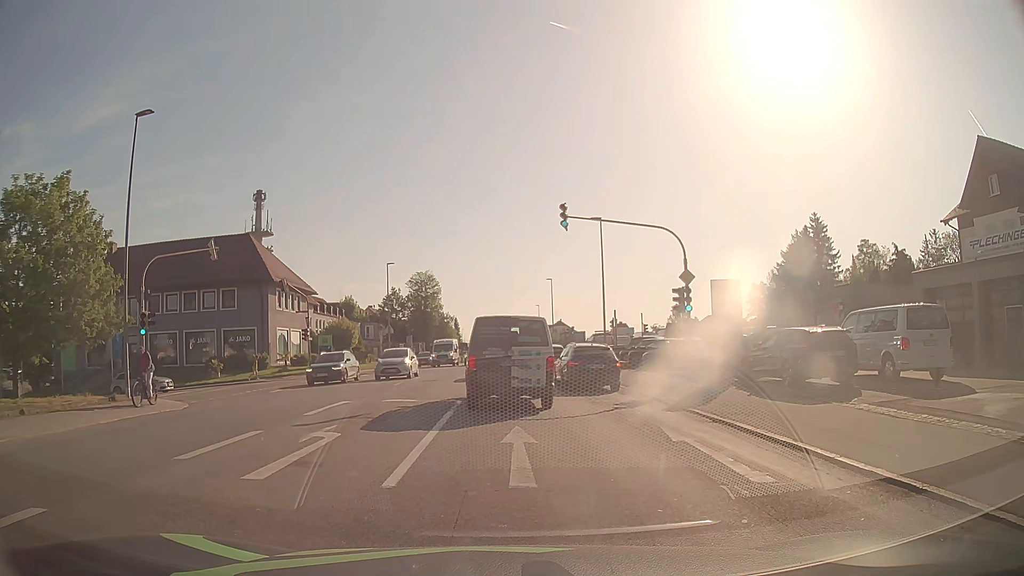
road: tertiary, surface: asphalt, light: Day
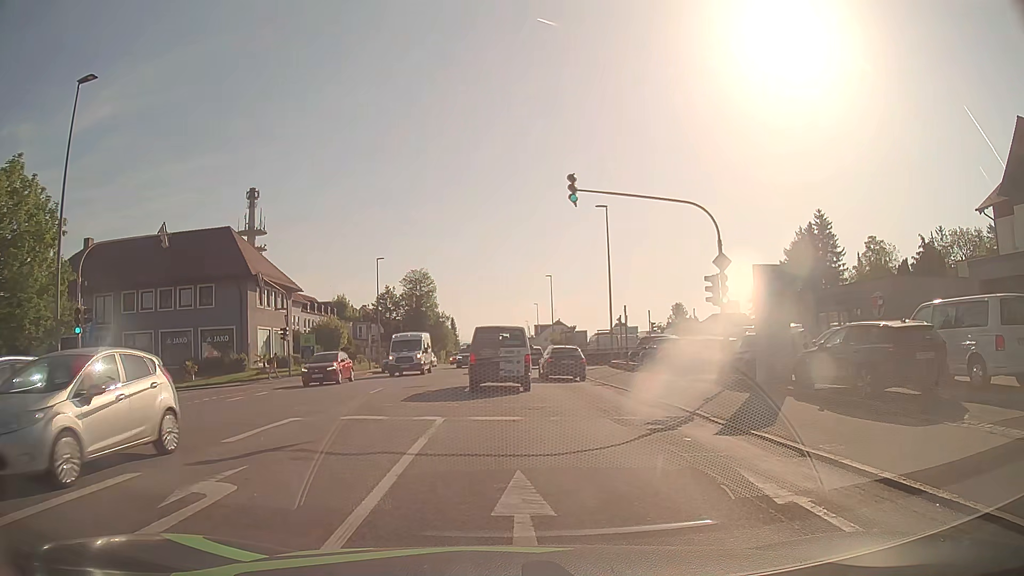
(0.0, +4.3) m; 0°
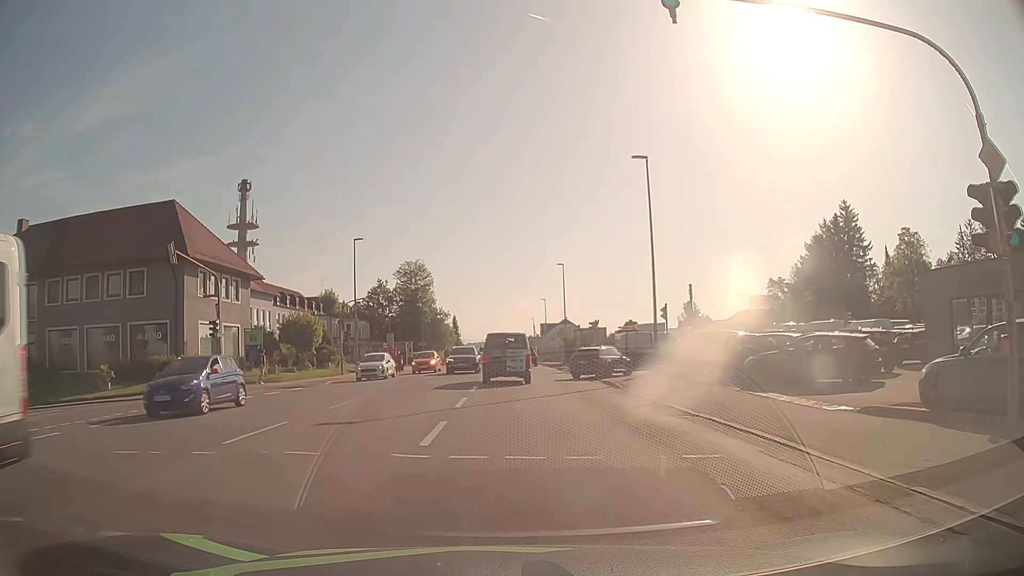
(0.0, +11.9) m; 0°
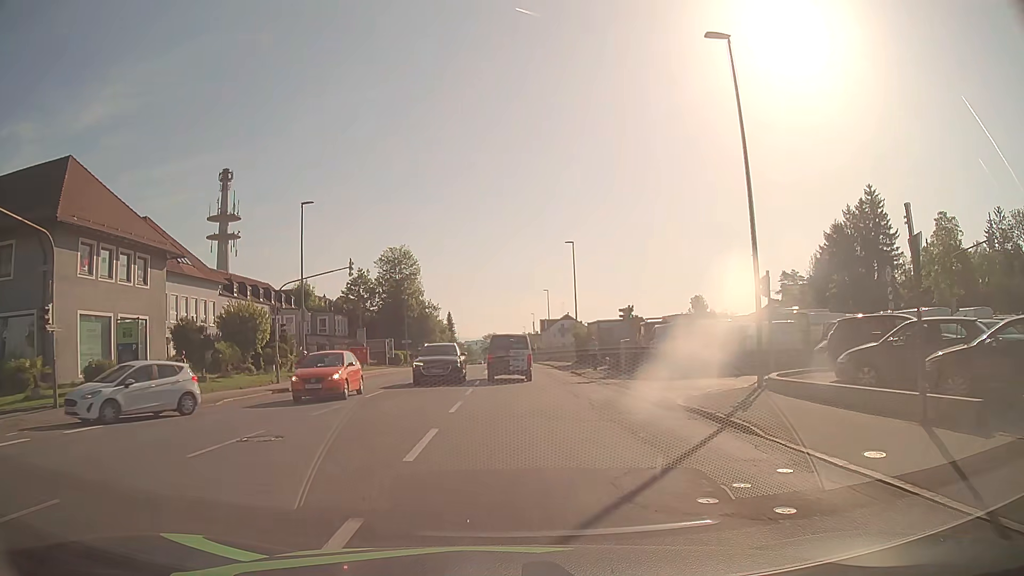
(-0.1, +13.6) m; 0°
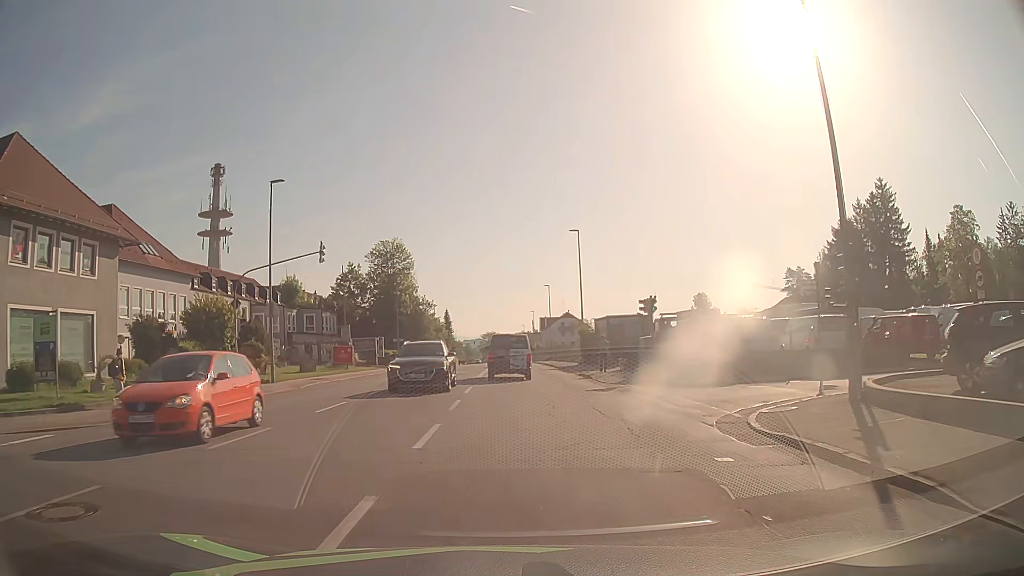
(0.0, +5.4) m; 0°
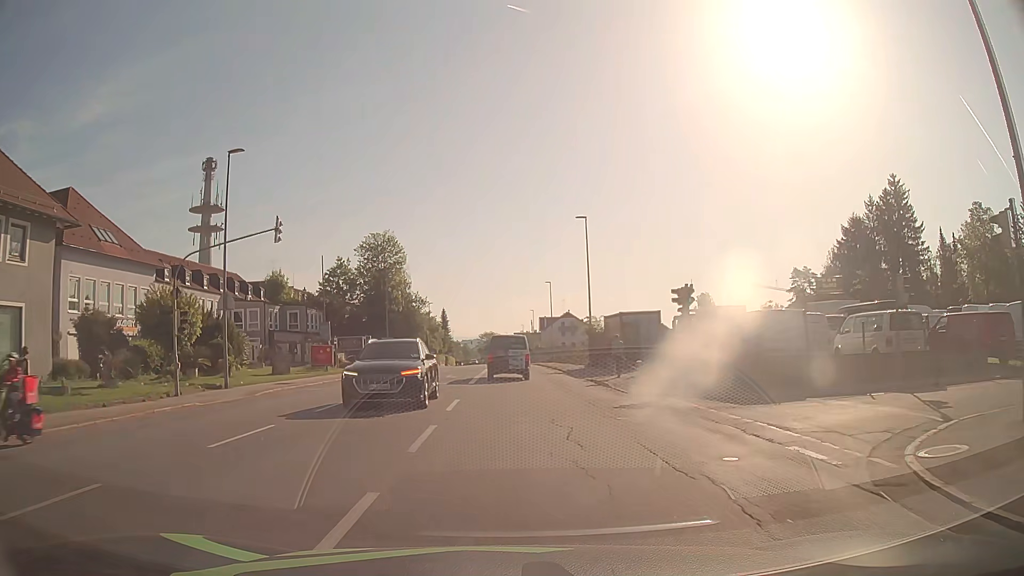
(0.0, +5.8) m; 0°
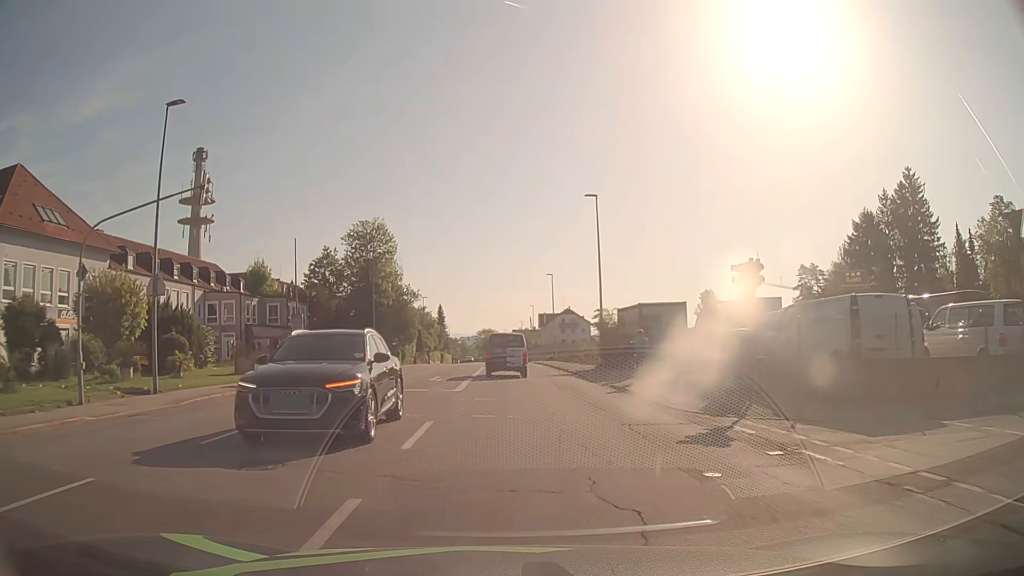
(0.0, +6.2) m; 0°
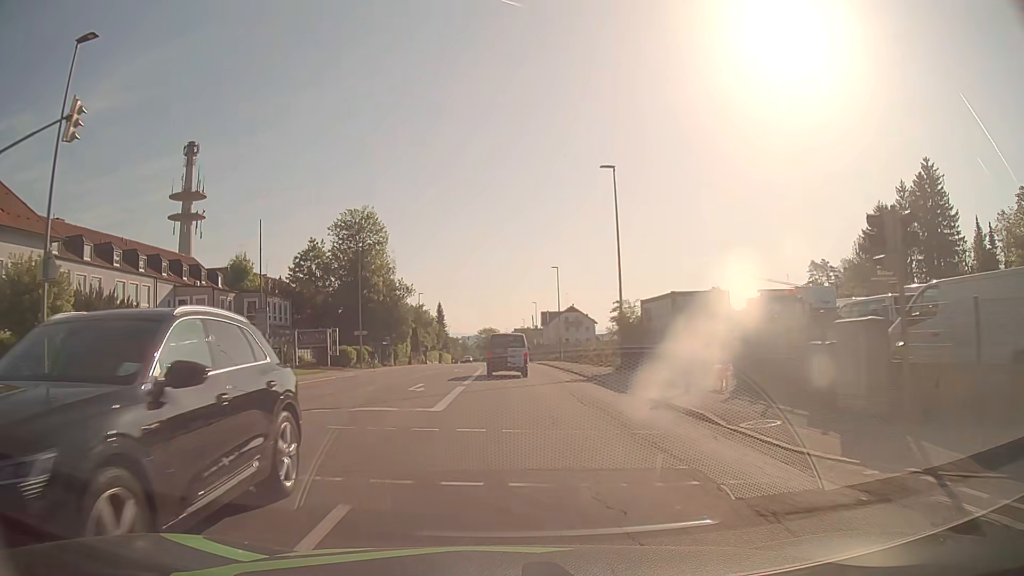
(0.0, +6.6) m; 0°
(0, +10) (0, +20) (0, +30) (-1, +40) (-1, +50) (-1, +60) (-2, +70) (-2, +80) (-2, +90) (-2, +100) m
